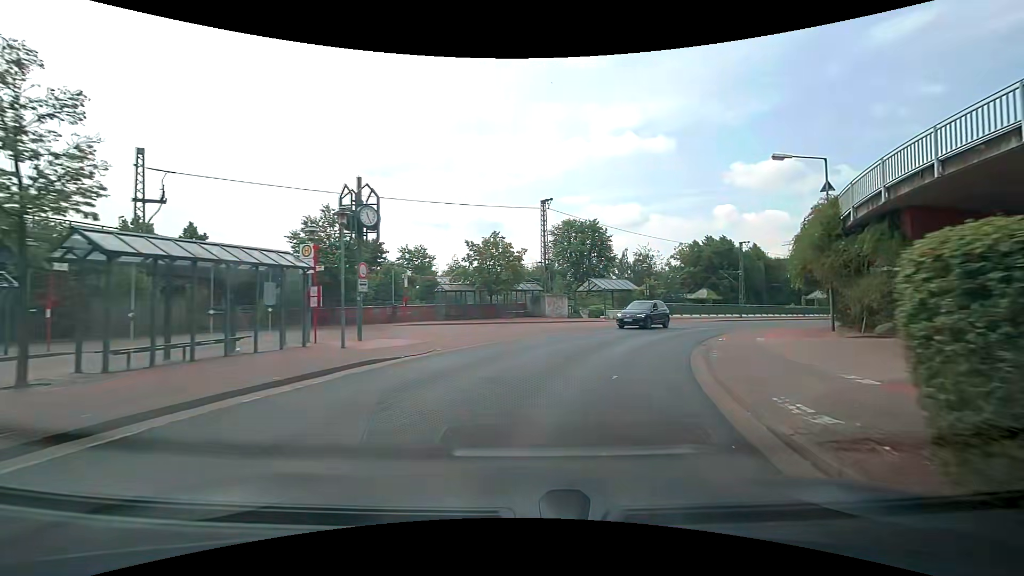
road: unclassified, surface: asphalt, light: Day
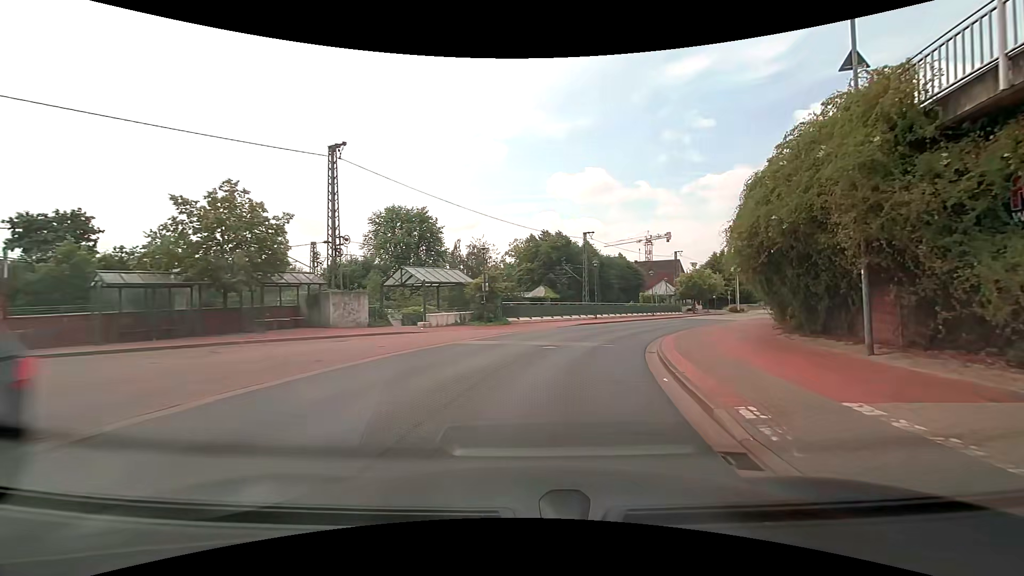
(+2.7, +14.5) m; +19°
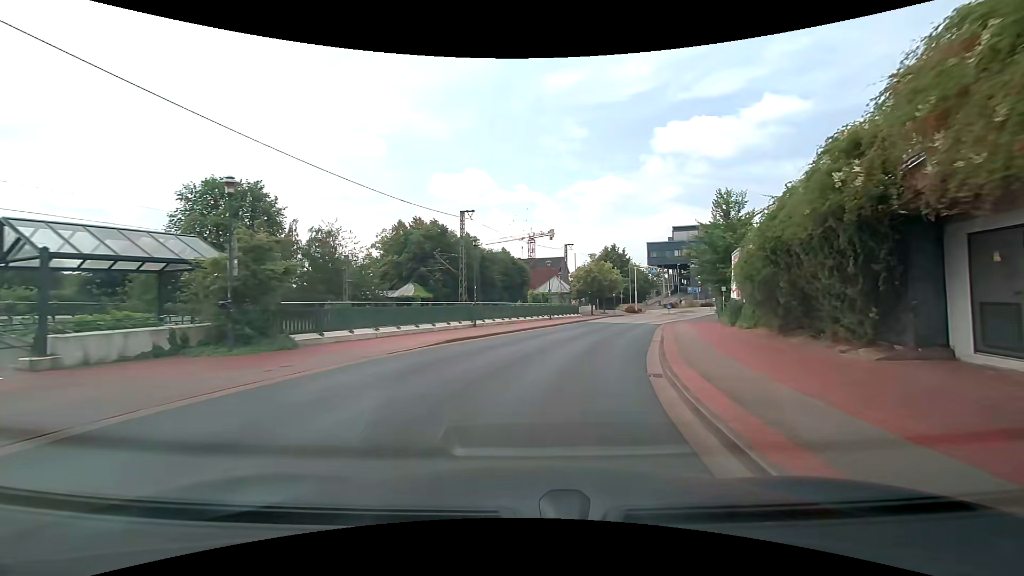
(+1.9, +15.3) m; +14°
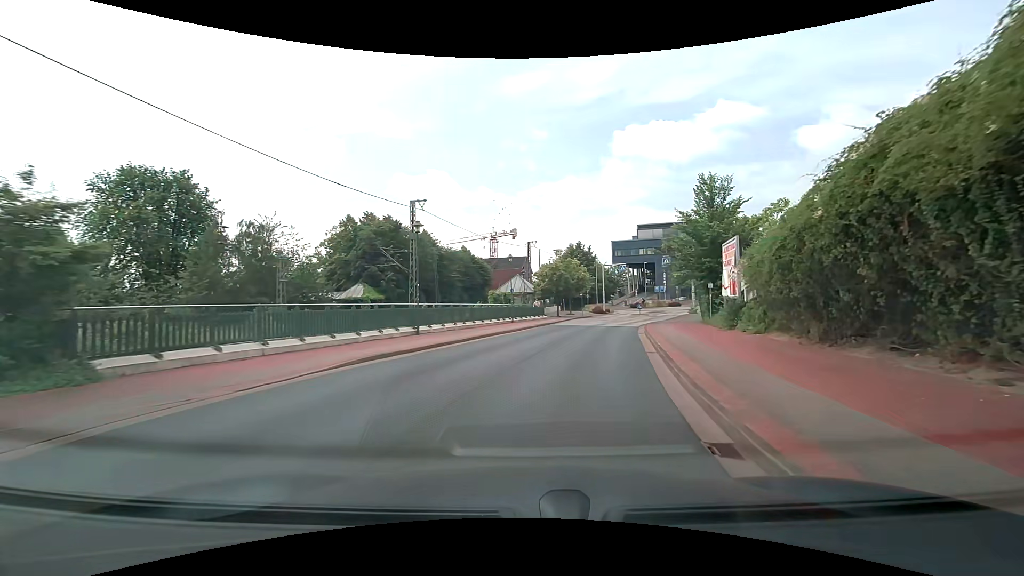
(+0.2, +5.3) m; +5°
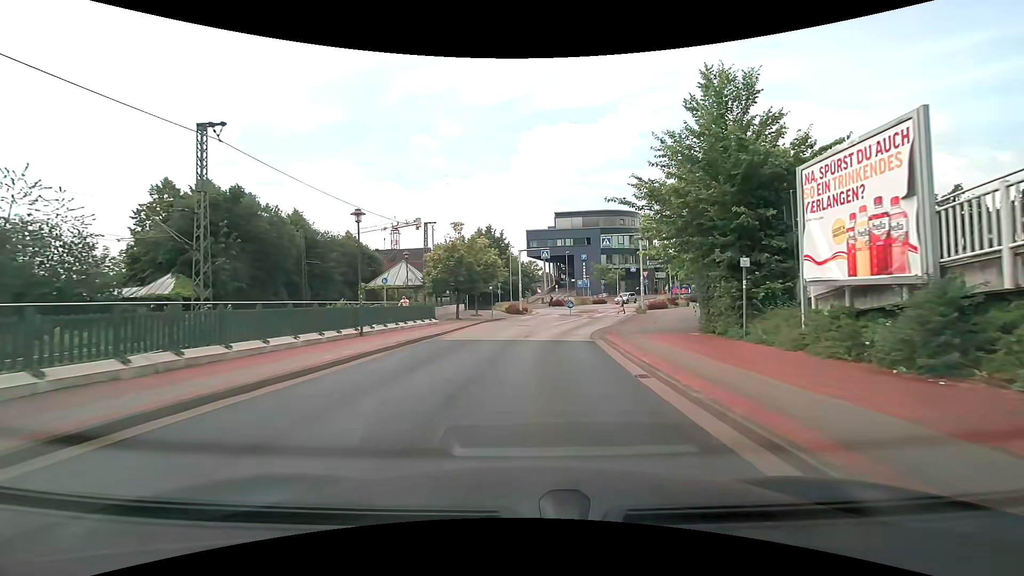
(+1.5, +16.0) m; +10°
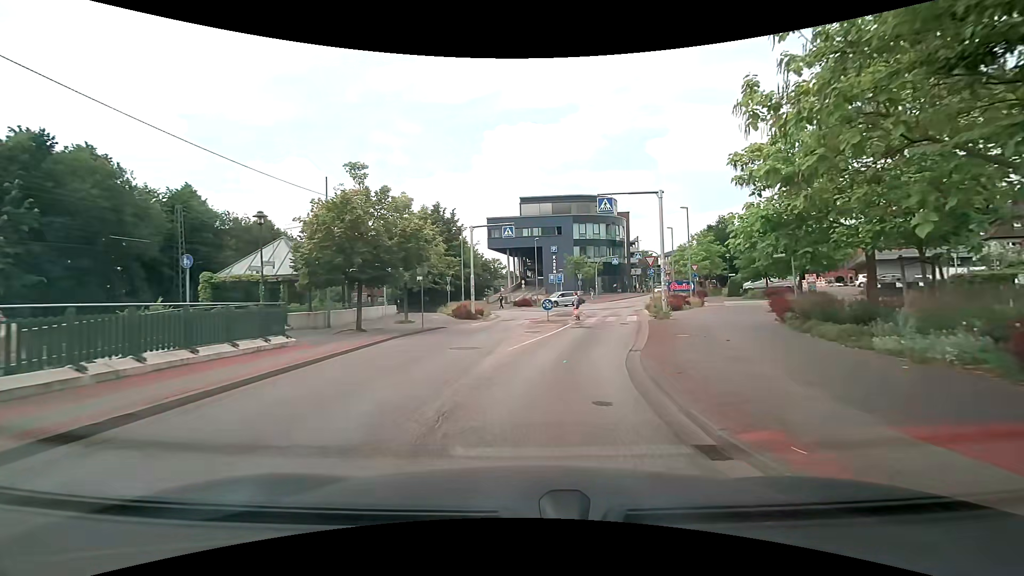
(+0.5, +14.7) m; +3°
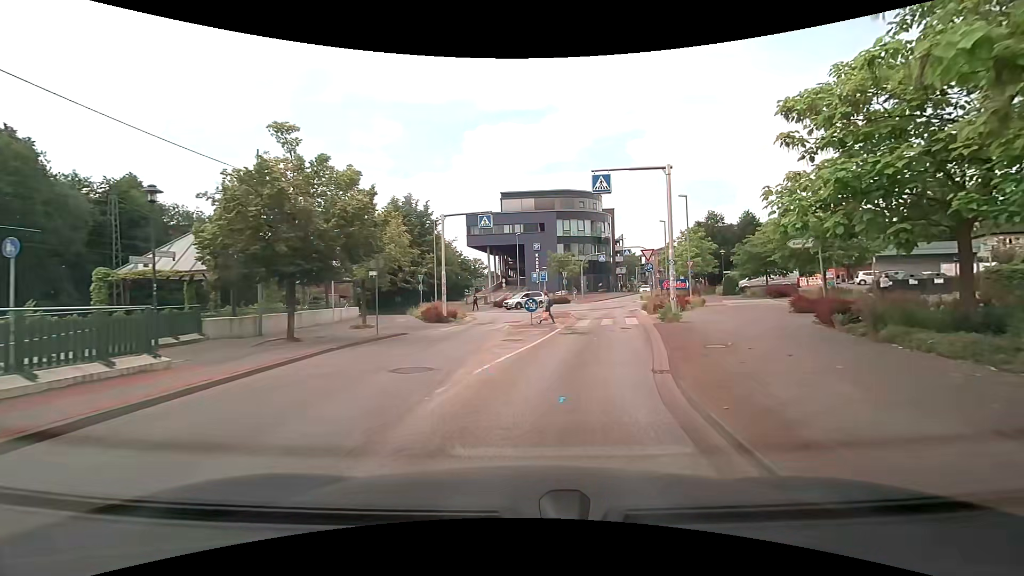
(+0.1, +4.4) m; +3°
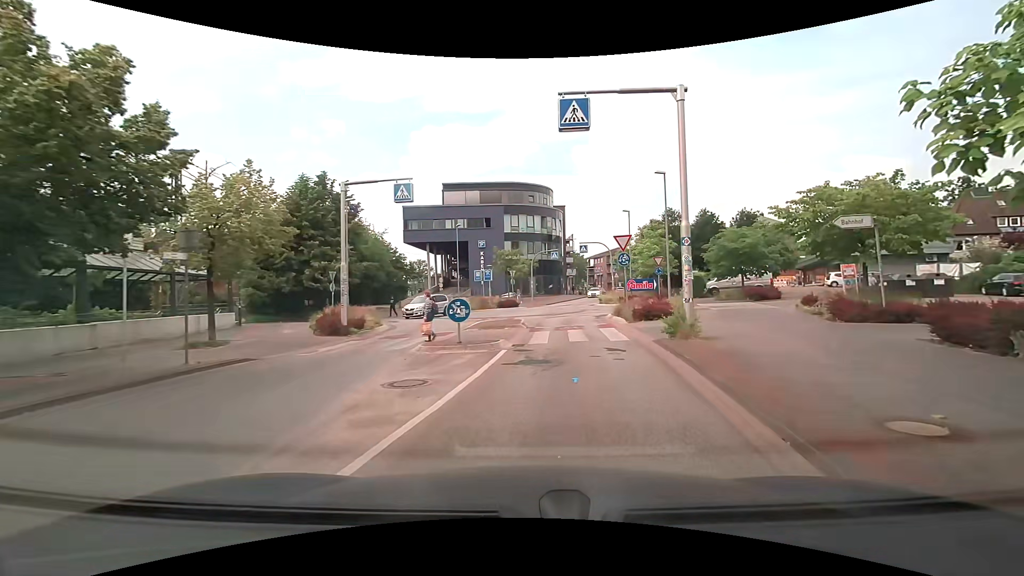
(+0.4, +7.7) m; +7°
(+1, +10) (+1, +20) (+3, +30) (+5, +39) (+4, +49) (+7, +59) (+11, +68) (+13, +78) (+15, +88) (+17, +98) m
